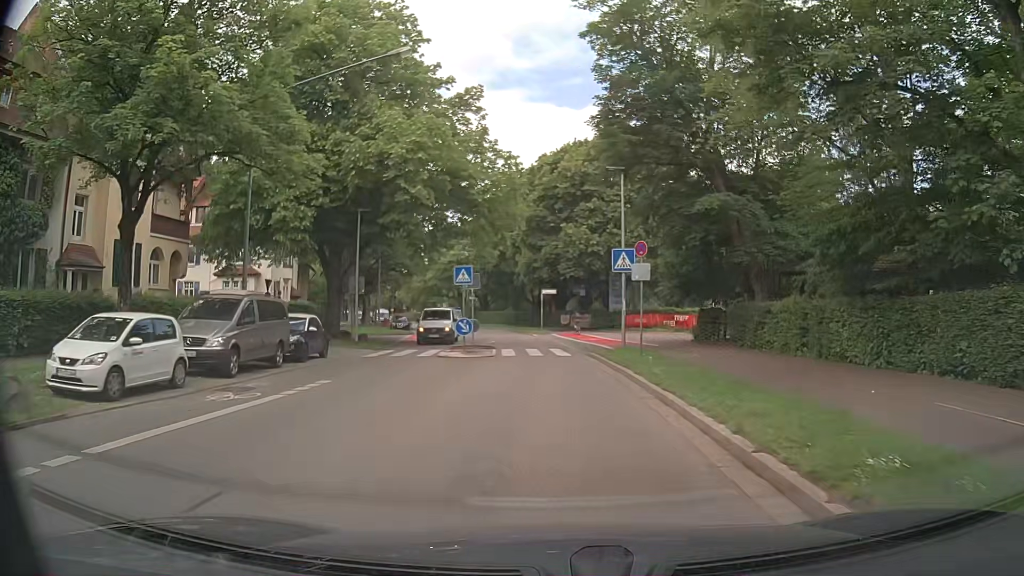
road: secondary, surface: asphalt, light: Day
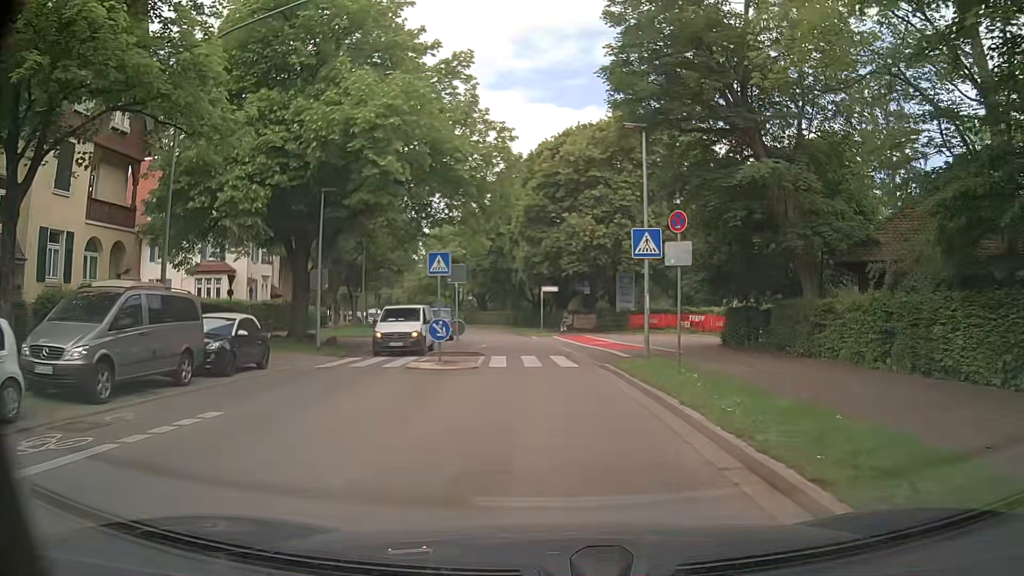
(0.0, +5.2) m; 0°
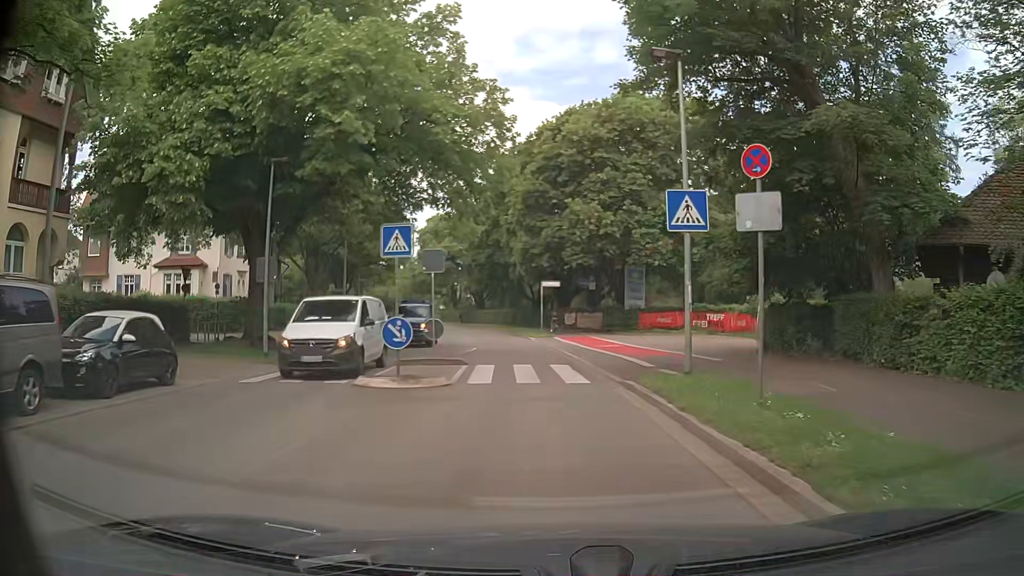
(0.0, +5.1) m; 0°
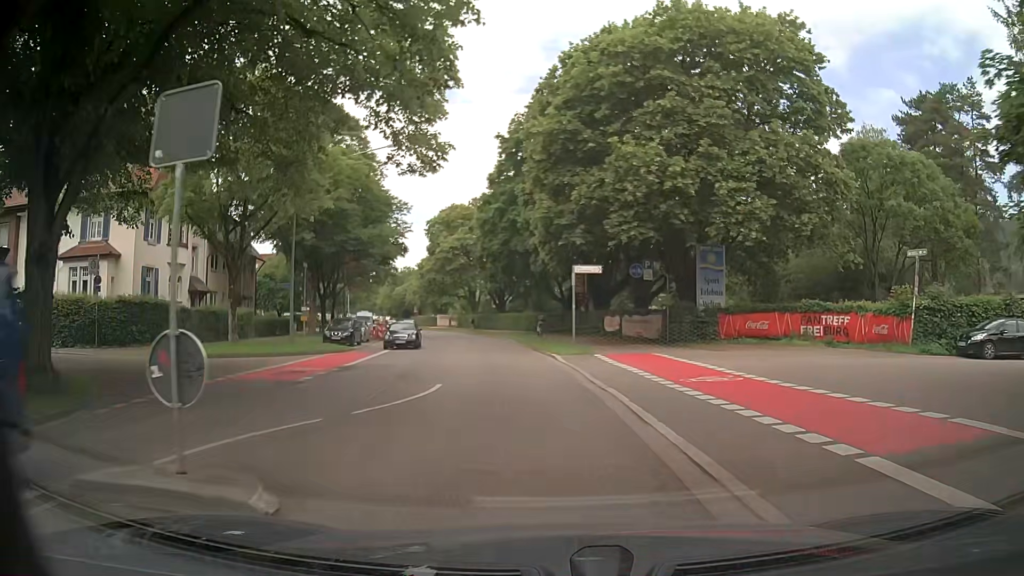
(-0.3, +14.7) m; -4°
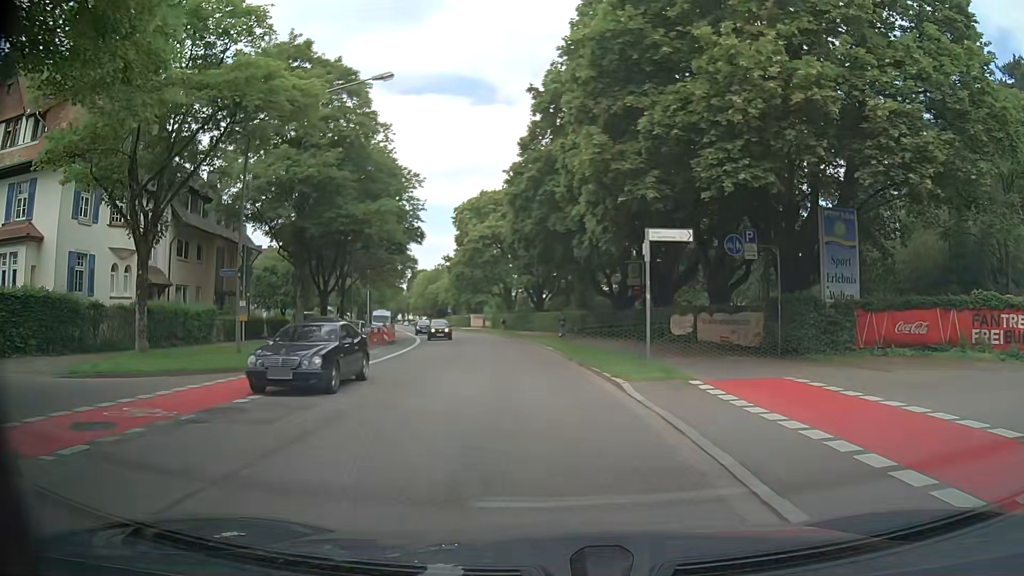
(-0.2, +10.3) m; -2°
(0, +10) (-1, +20) (-2, +30) (-3, +40) (-5, +50) (-8, +59) (-10, +69) (-13, +79) (-15, +88) (-18, +98) m
